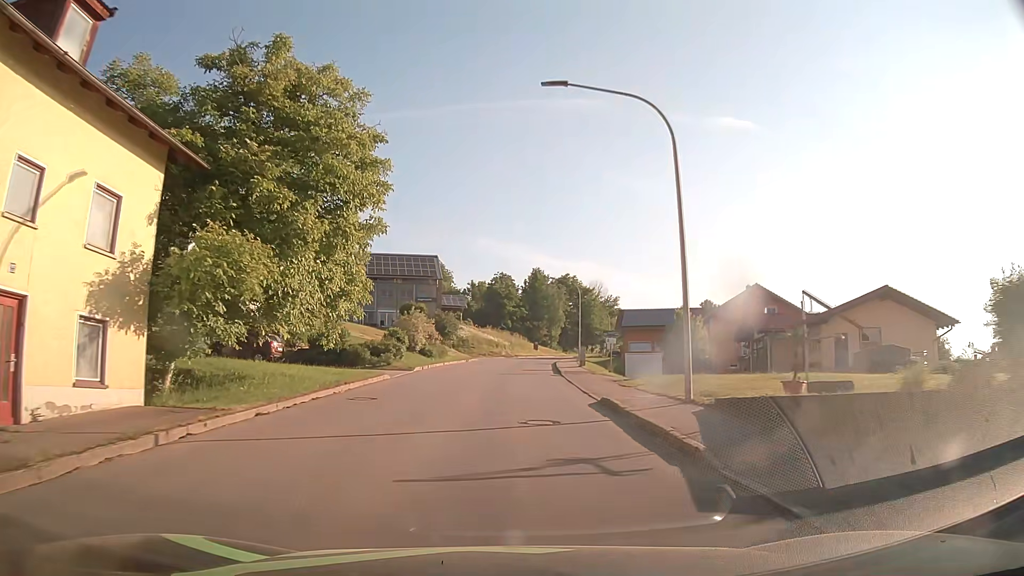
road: tertiary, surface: asphalt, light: Day
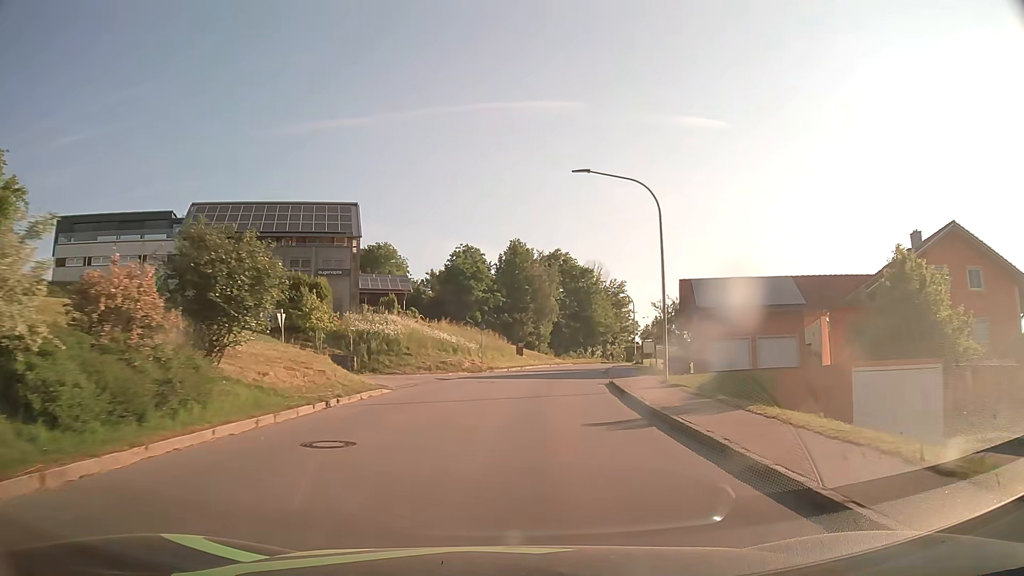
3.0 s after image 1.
(-0.1, +37.9) m; +2°
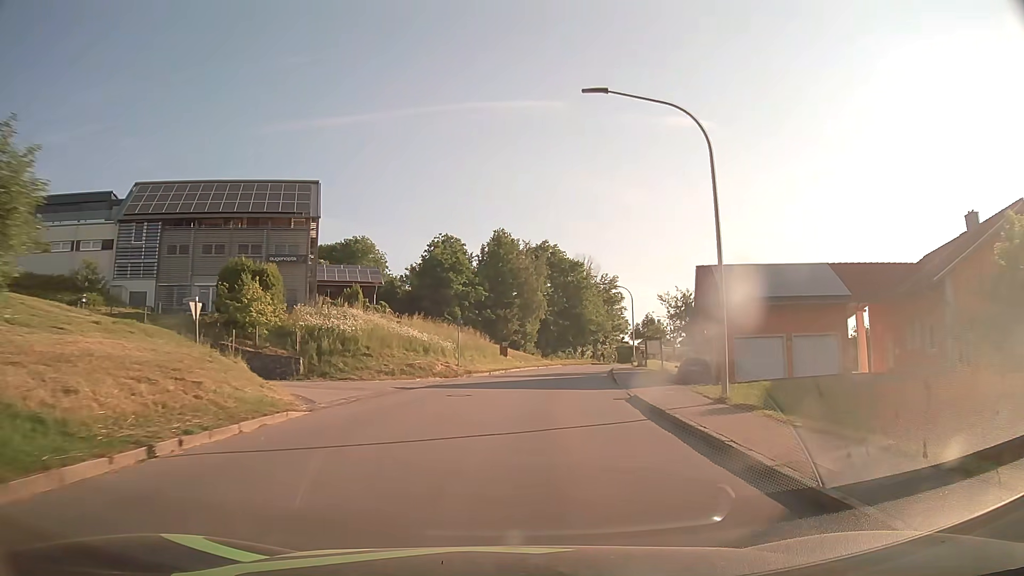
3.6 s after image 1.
(+0.1, +7.6) m; +1°
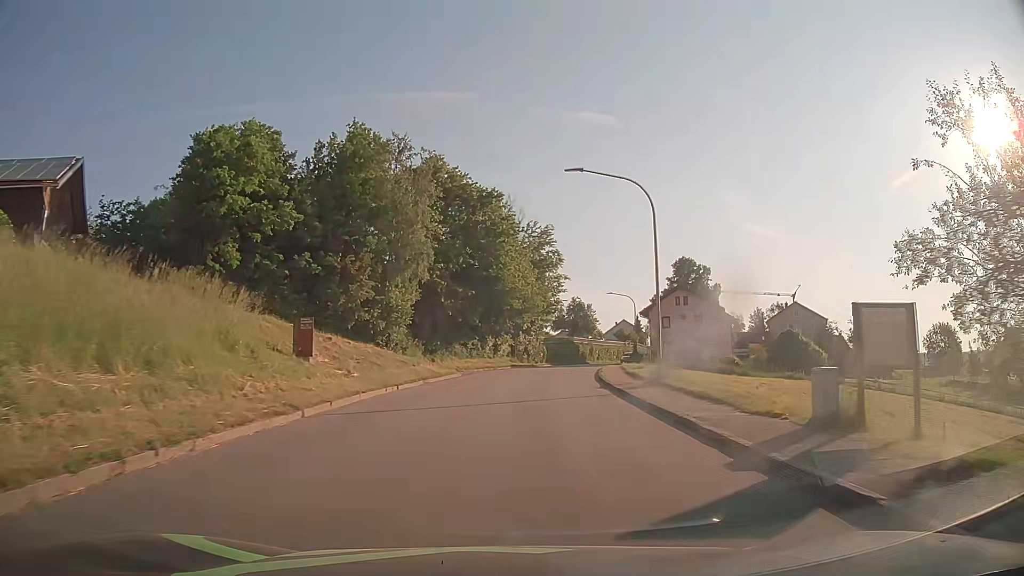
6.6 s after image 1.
(+2.8, +38.0) m; +9°
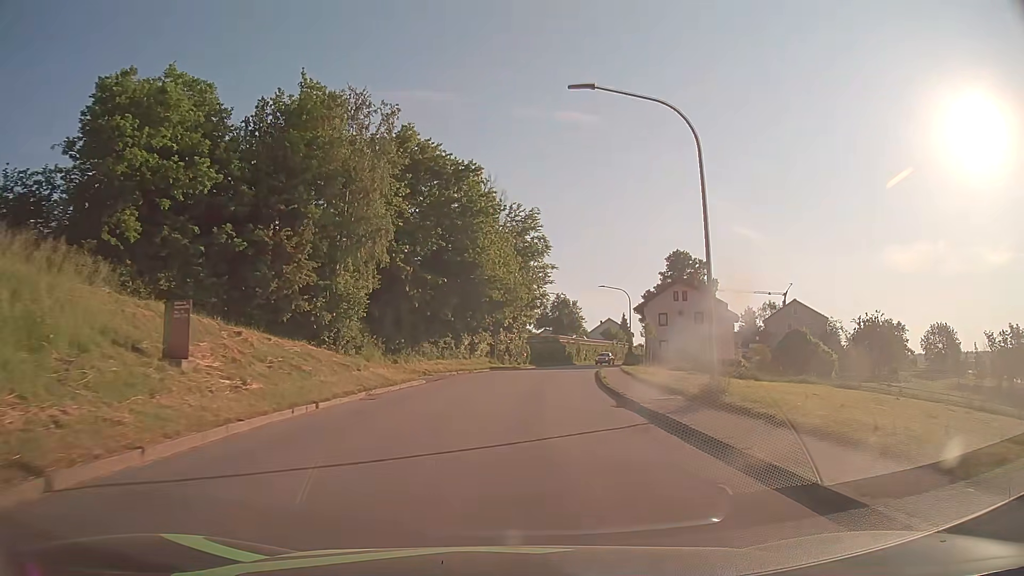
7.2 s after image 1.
(+0.1, +7.7) m; +2°
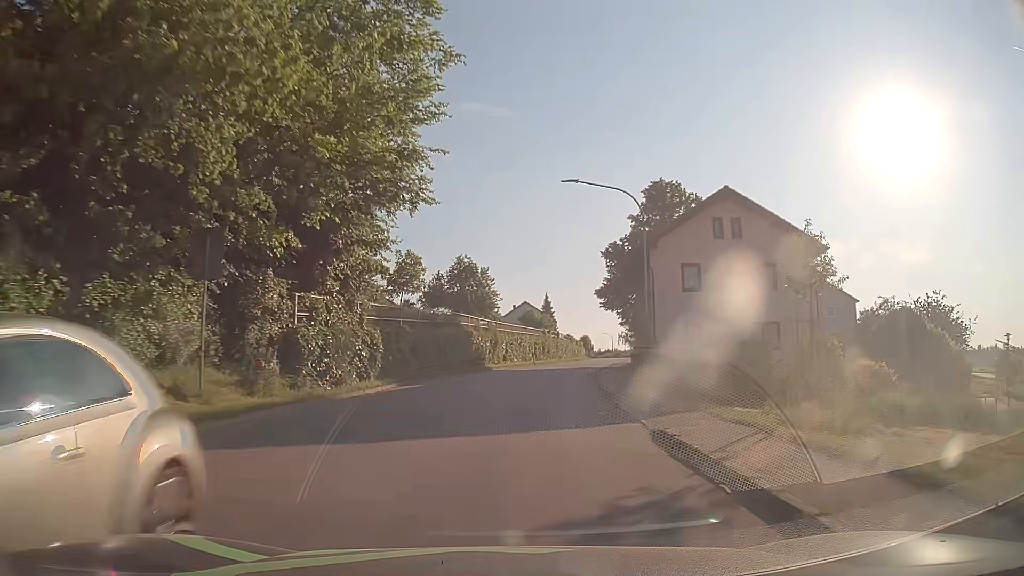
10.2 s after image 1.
(+2.8, +38.3) m; +9°
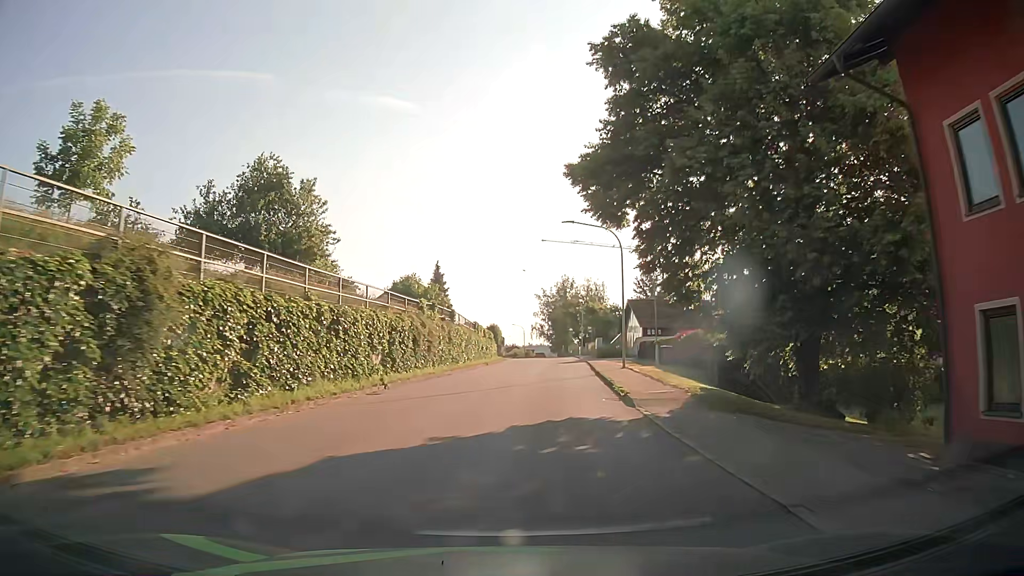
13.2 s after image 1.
(+2.6, +38.2) m; +8°
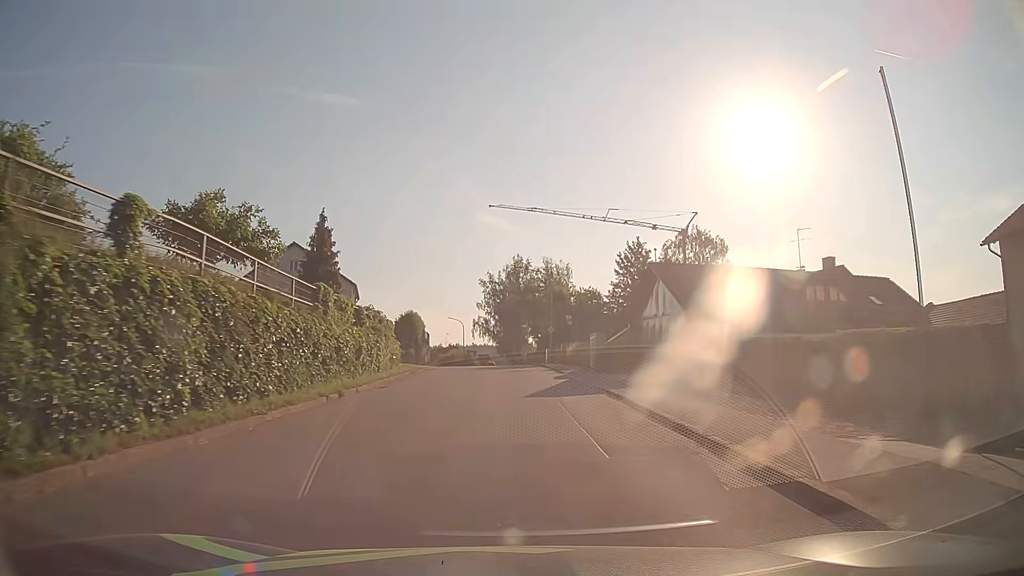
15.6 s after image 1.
(+1.5, +30.6) m; +5°
(0, +10) (0, +20) (0, +30) (0, +40) (0, +50) (-1, +60) (-3, +70) (-4, +80) (-7, +89) (-9, +99) m
